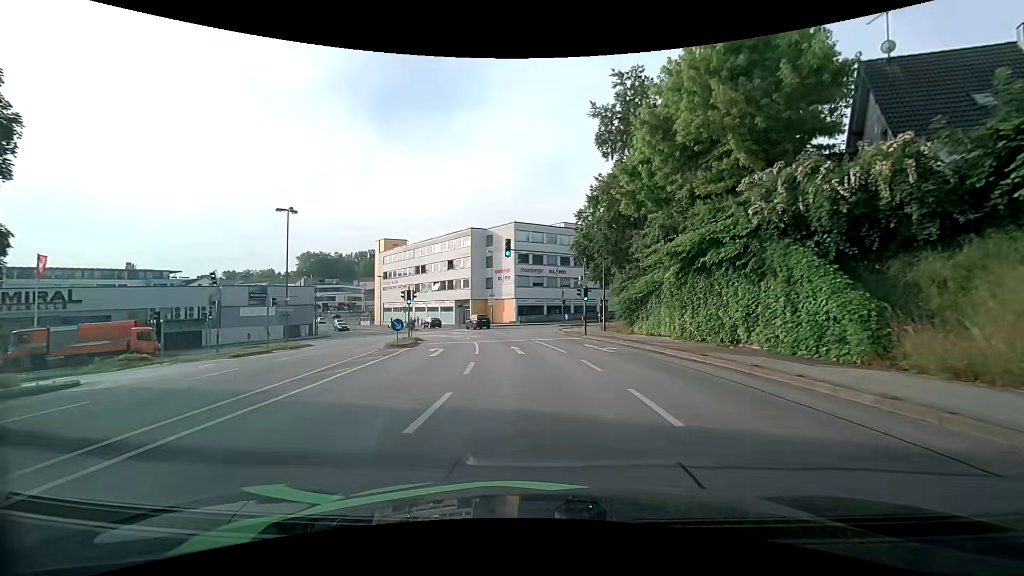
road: tertiary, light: Day
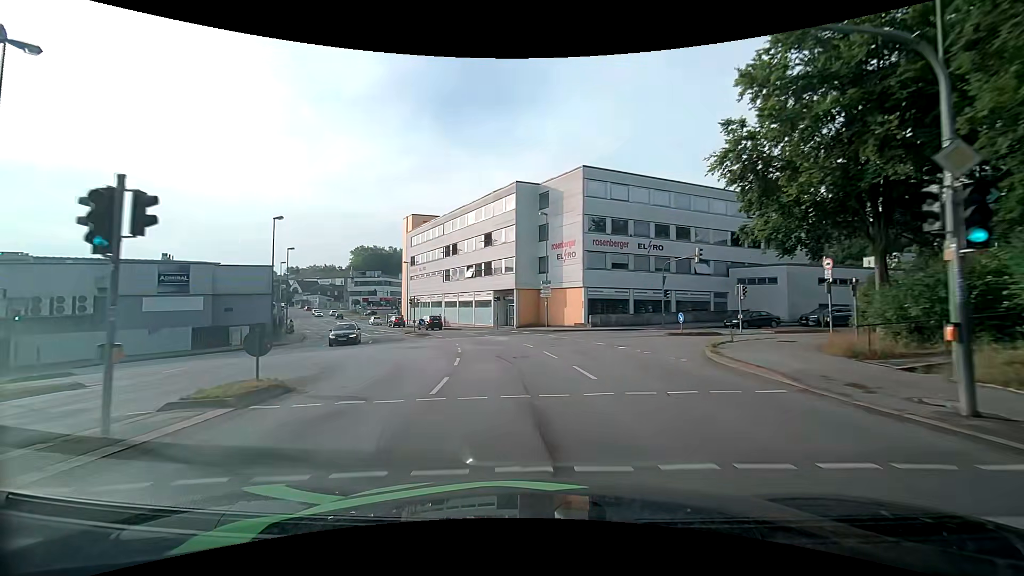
(-1.0, +25.0) m; -6°
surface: asphalt
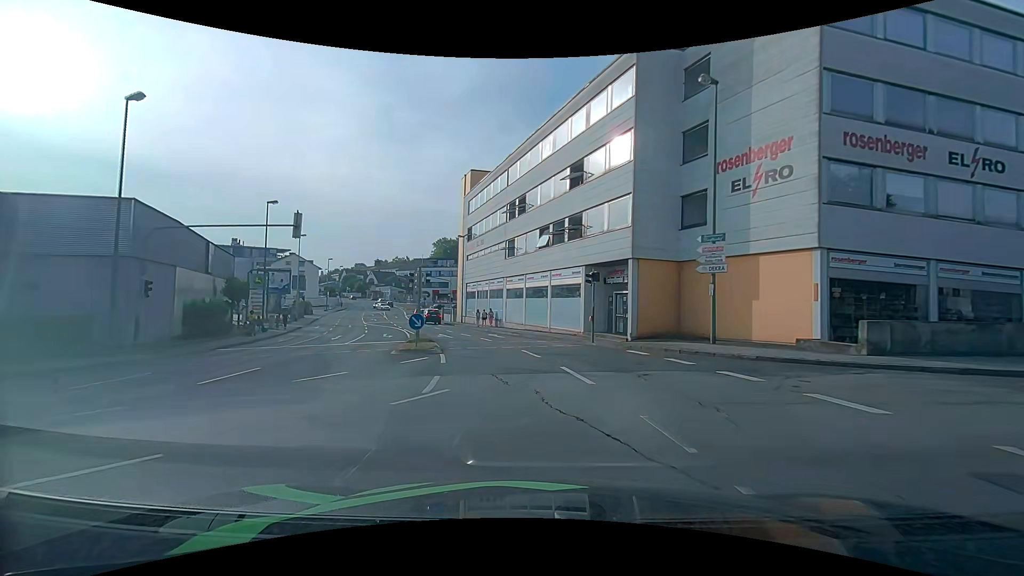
(-1.9, +24.4) m; -10°
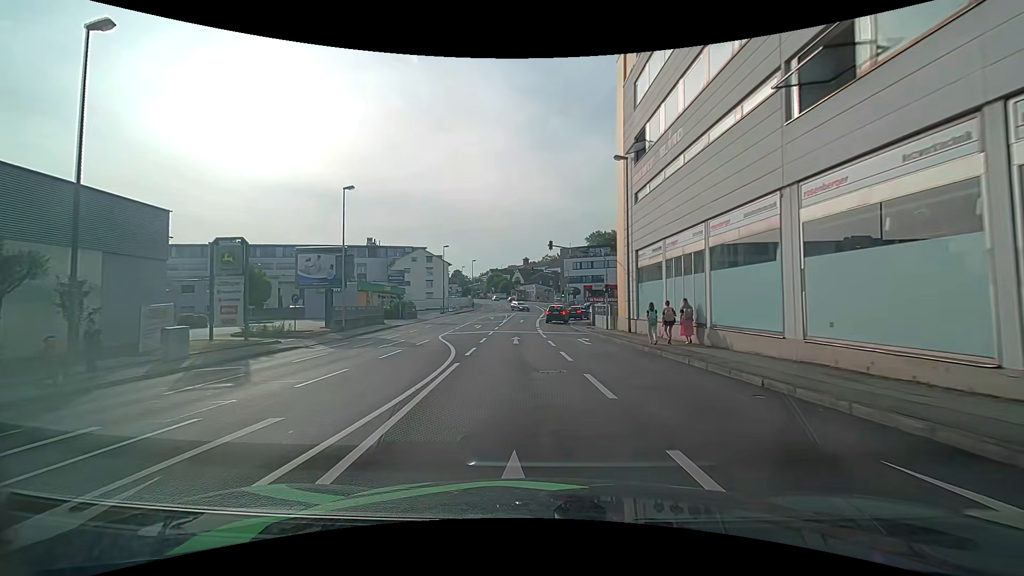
(-4.3, +29.0) m; -18°
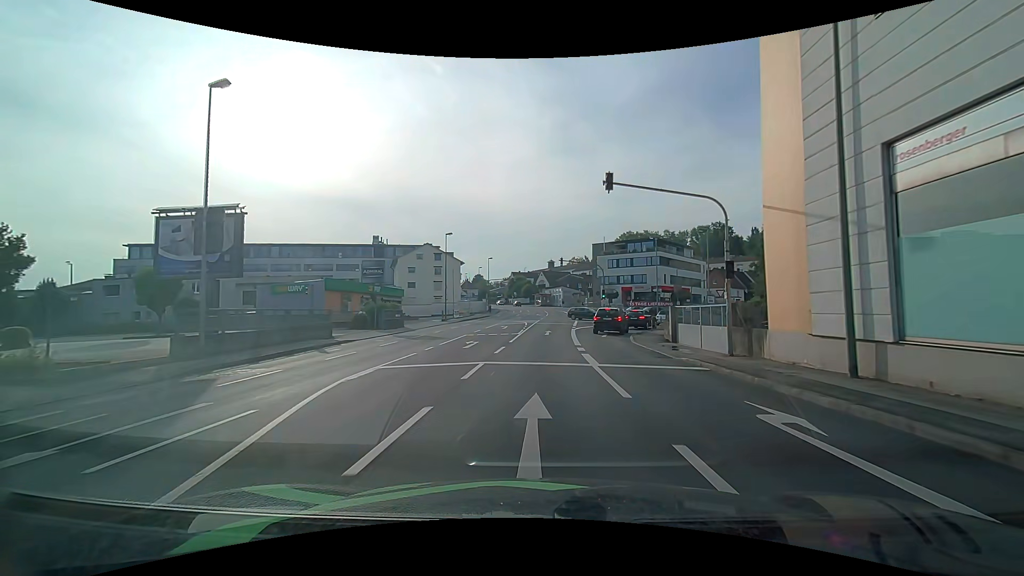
(-0.8, +17.7) m; -4°
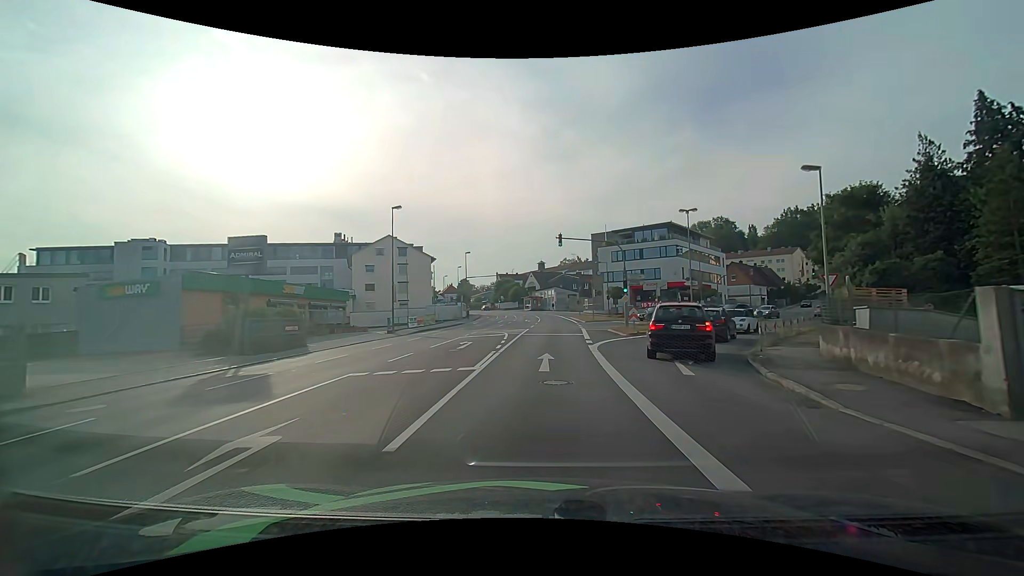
(+0.2, +17.9) m; +1°
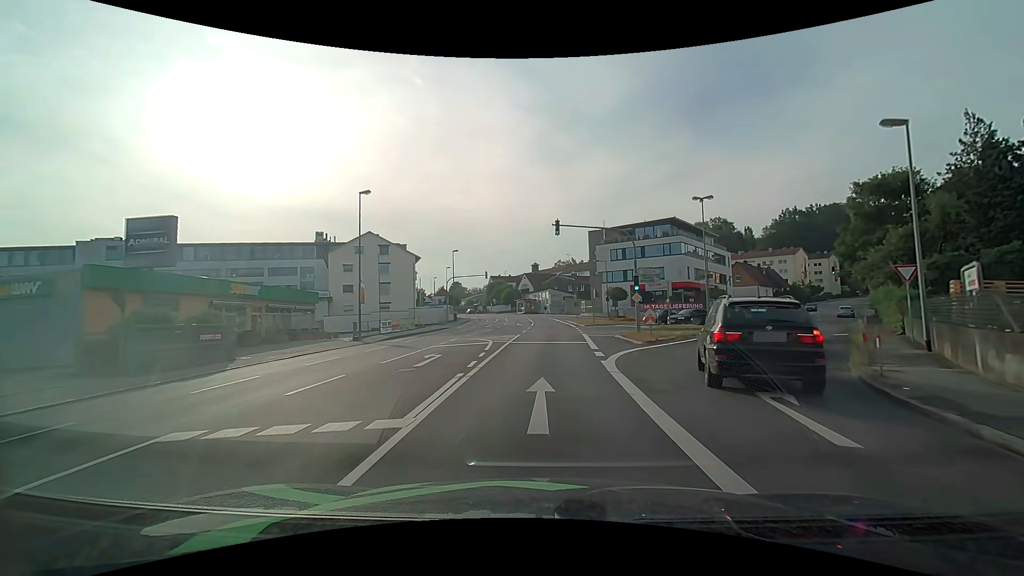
(+0.1, +6.1) m; +1°
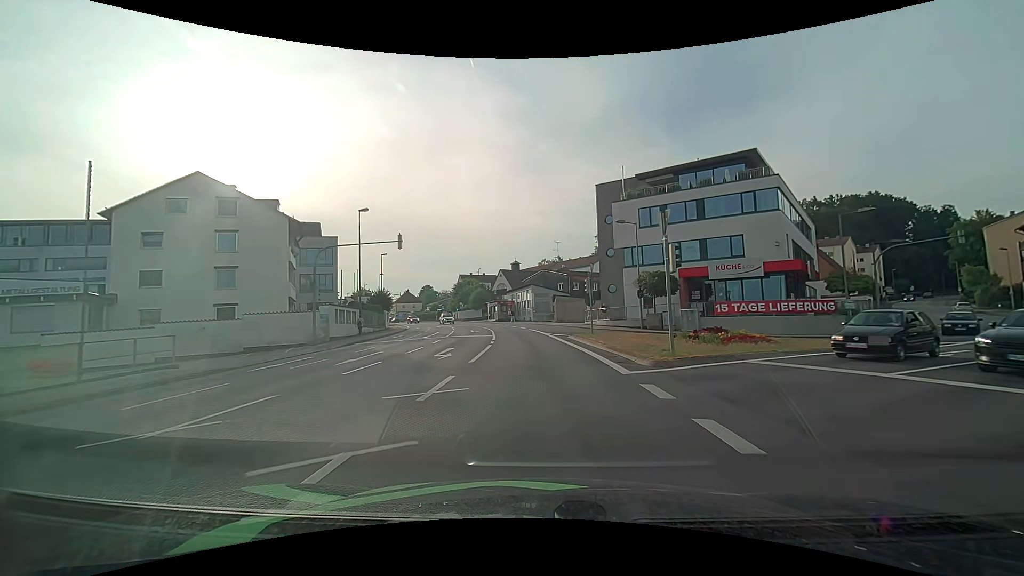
(+0.6, +32.2) m; +2°
(0, +10) (0, +20) (-1, +30) (-2, +40) (-3, +50) (-5, +60) (-8, +69) (-11, +79) (-14, +88) (-17, +98) m
